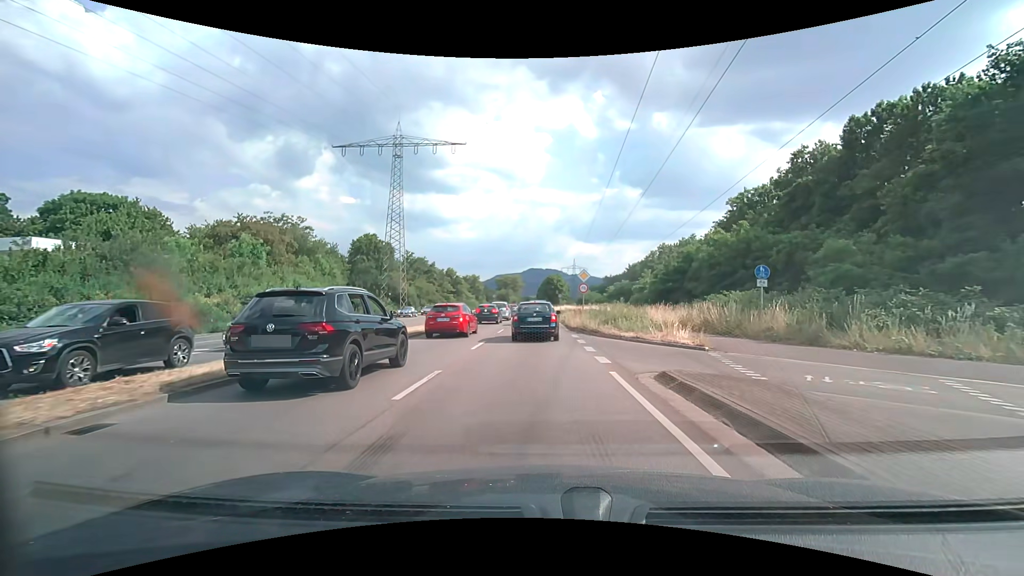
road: primary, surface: asphalt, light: Day
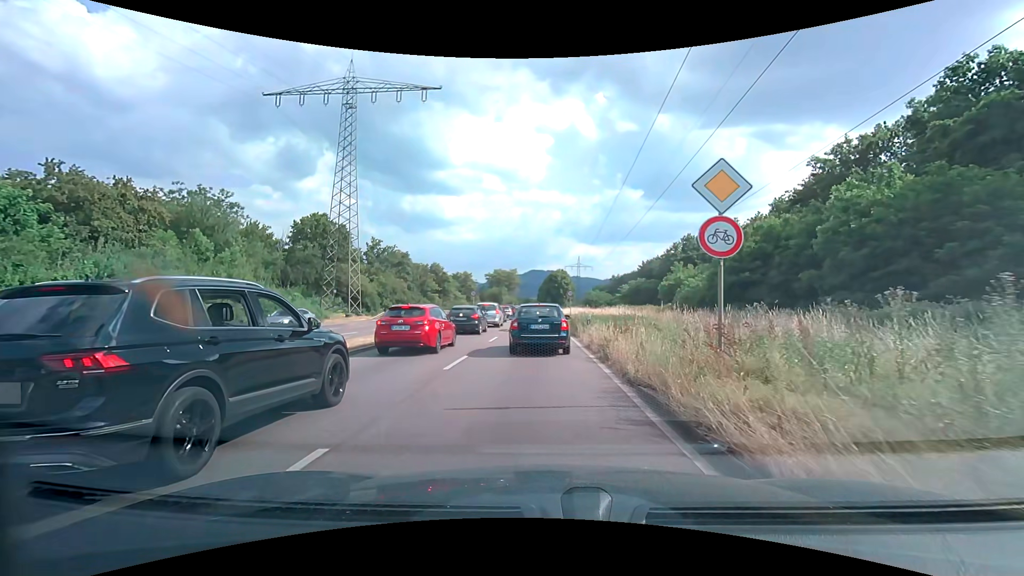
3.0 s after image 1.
(-0.1, +22.1) m; -1°
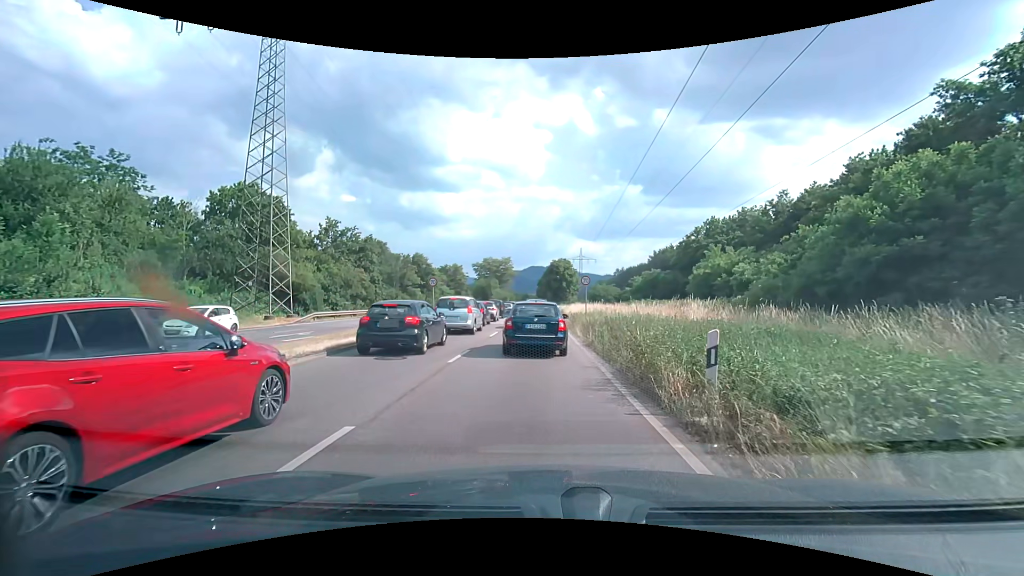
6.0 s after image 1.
(+0.1, +17.1) m; +1°
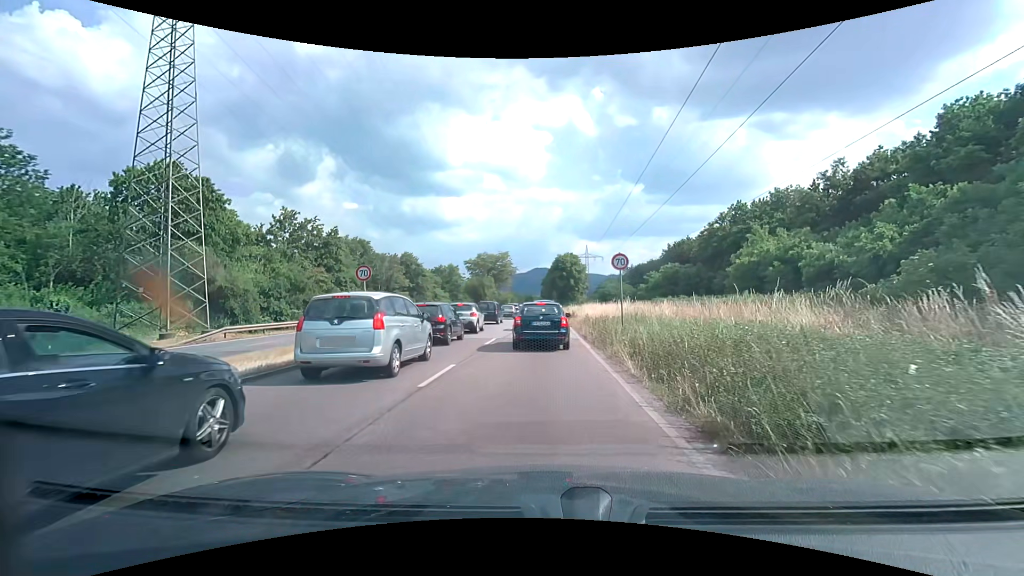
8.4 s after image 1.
(0.0, +12.3) m; -1°
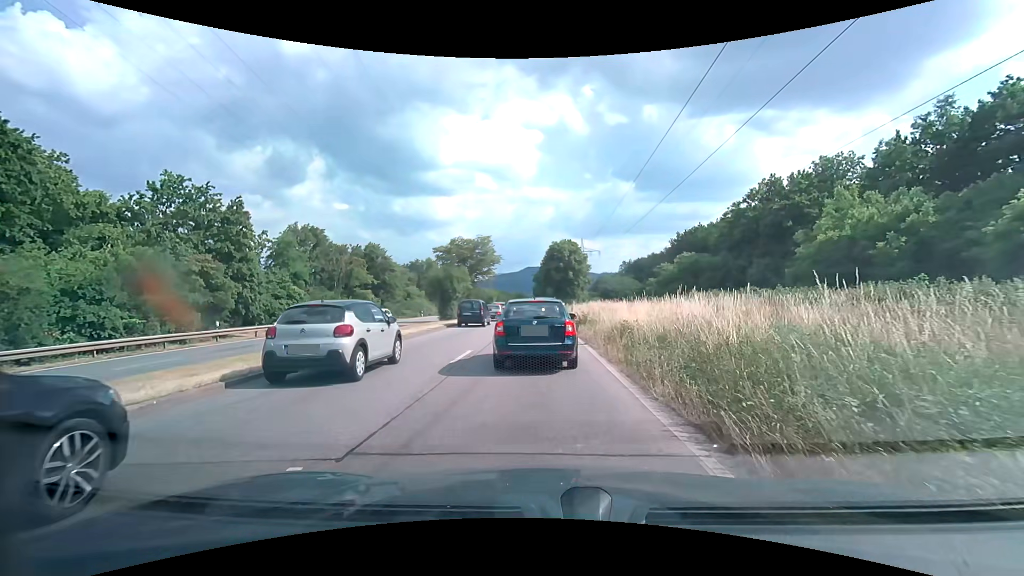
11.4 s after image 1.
(0.0, +16.0) m; +1°
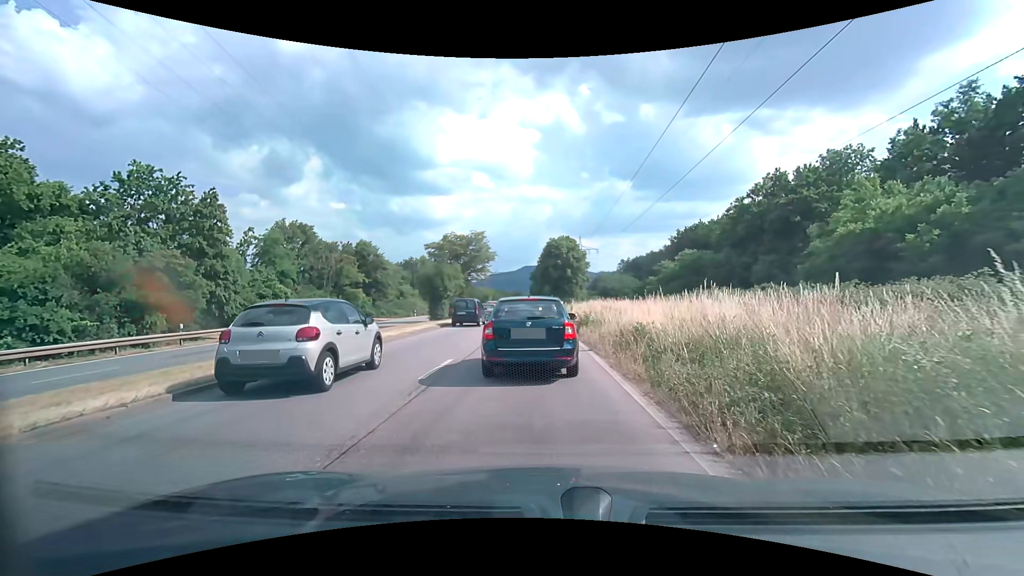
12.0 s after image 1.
(0.0, +2.5) m; +1°
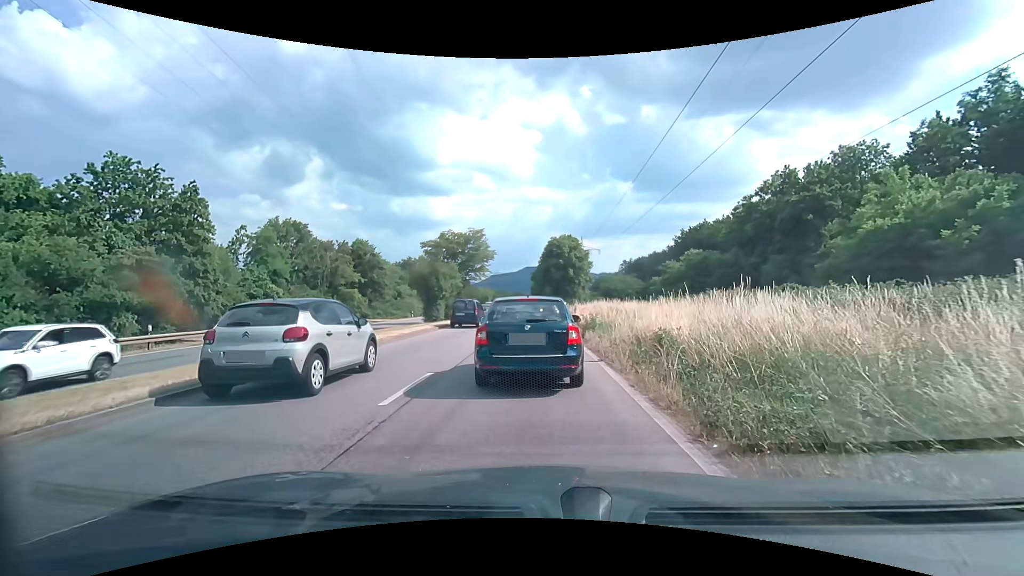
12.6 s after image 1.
(0.0, +2.2) m; -2°
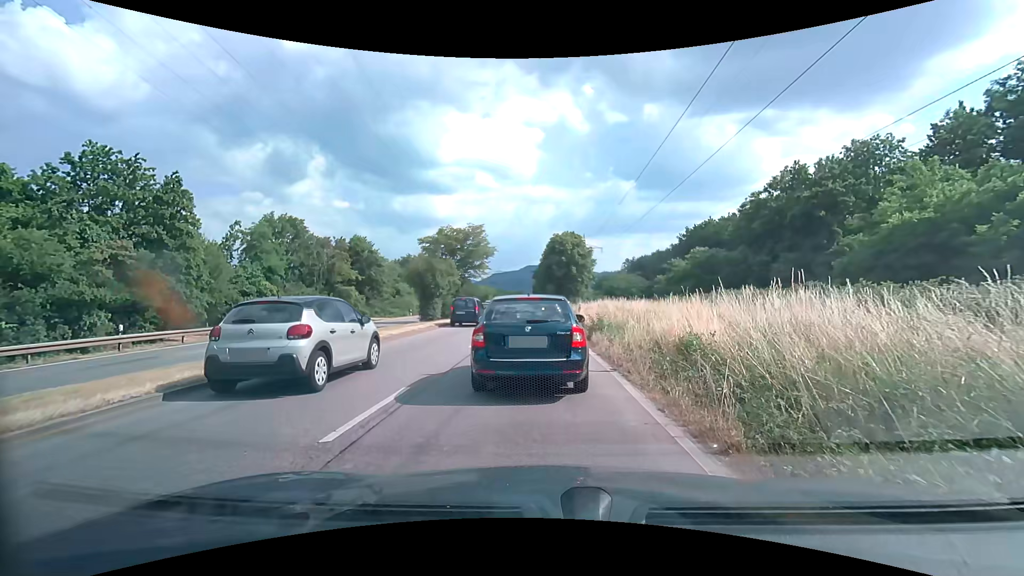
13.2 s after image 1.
(0.0, +1.8) m; +1°
